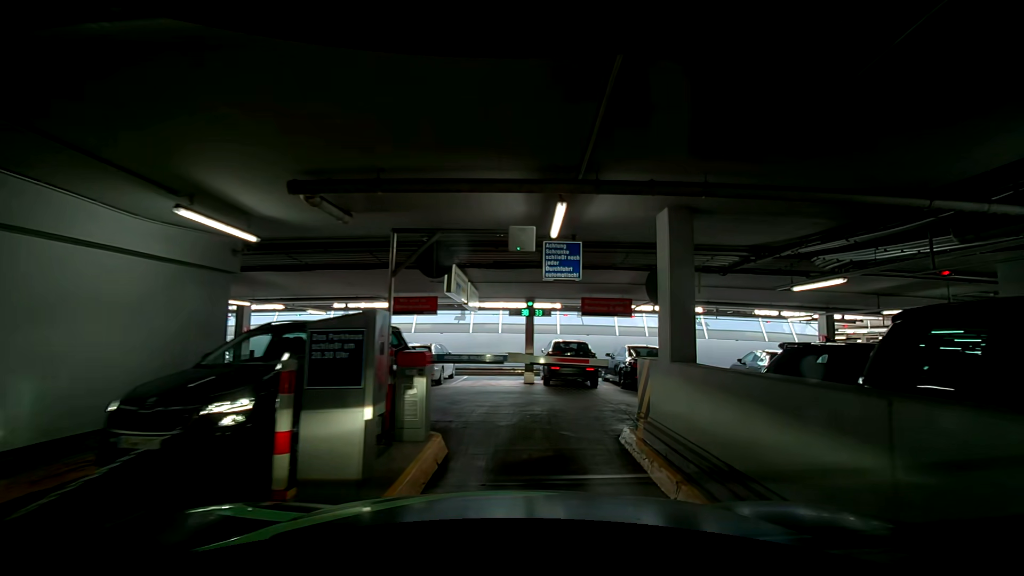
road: service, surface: asphalt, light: Day
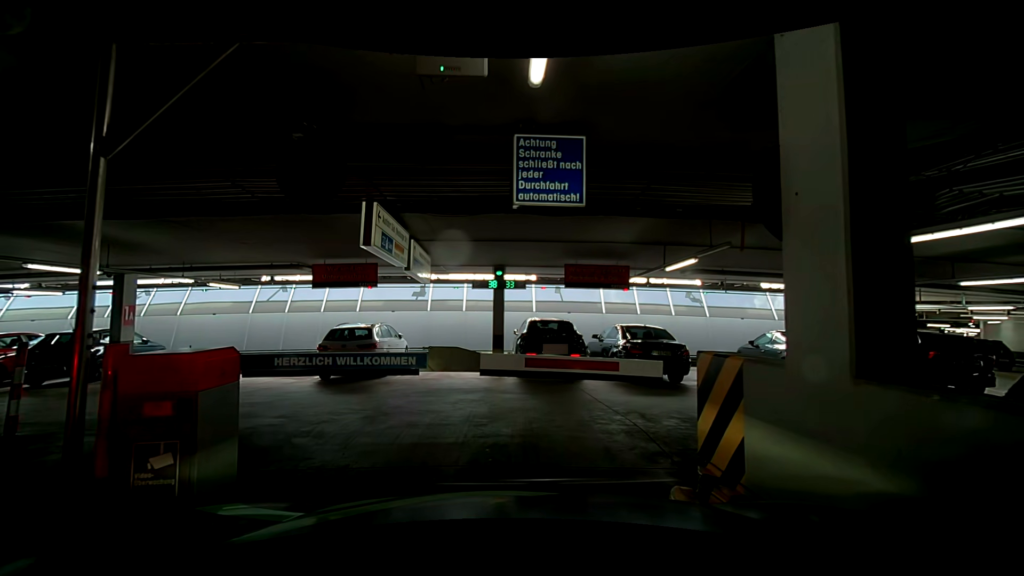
(0.0, +3.4) m; 0°
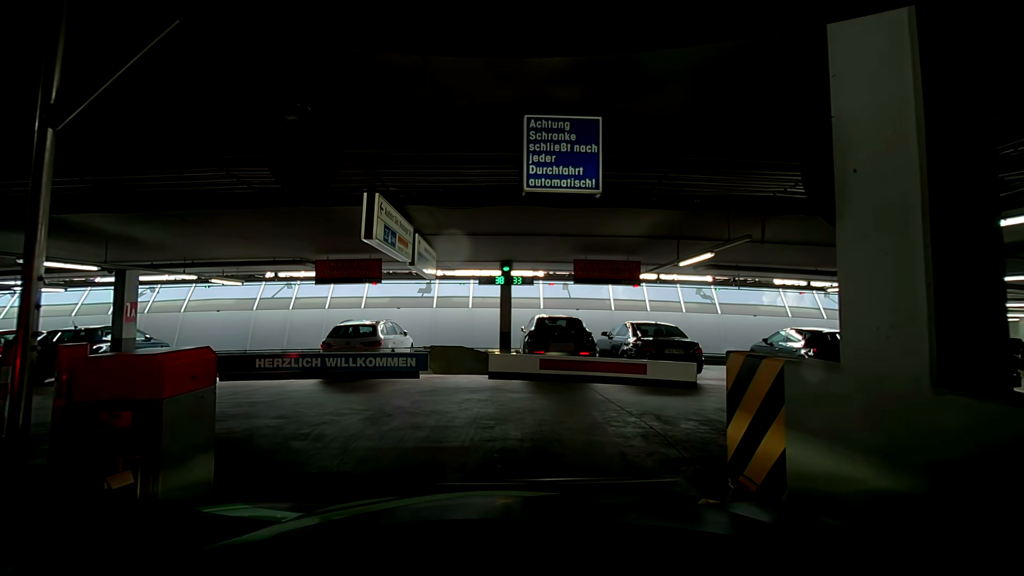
(0.0, +0.3) m; 0°
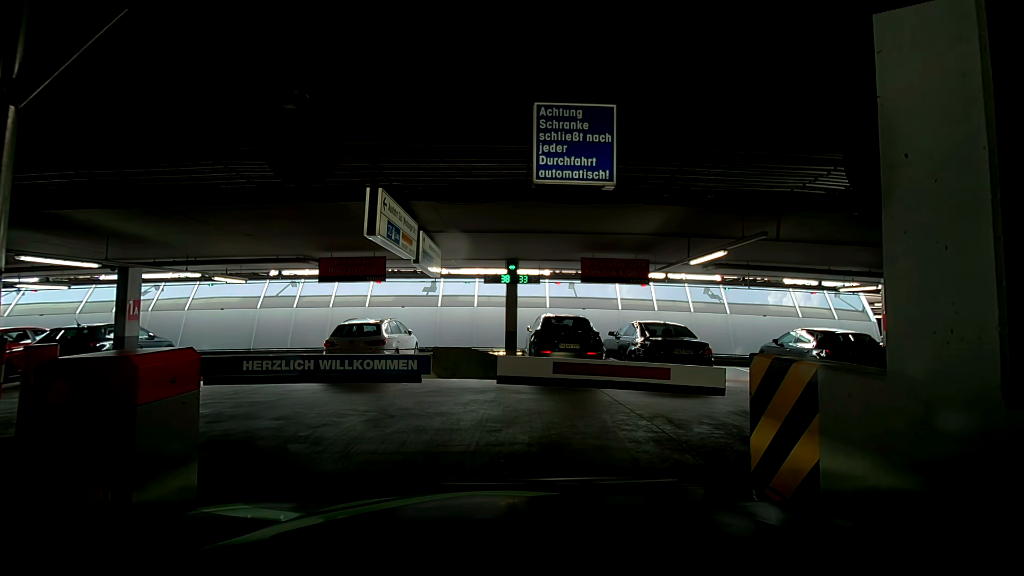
(0.0, +0.3) m; 0°
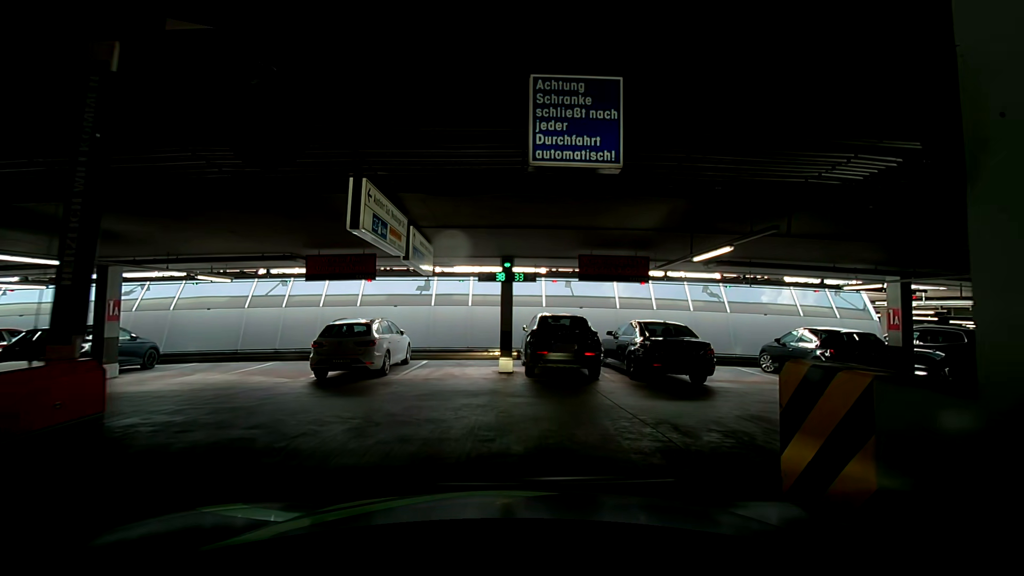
(0.0, +0.4) m; 0°
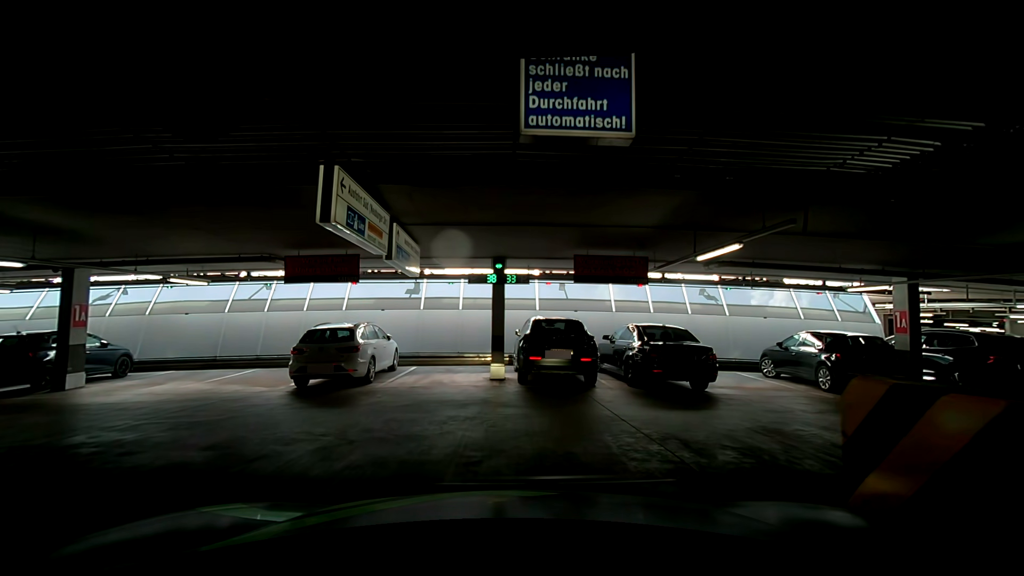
(0.0, +0.7) m; 0°
